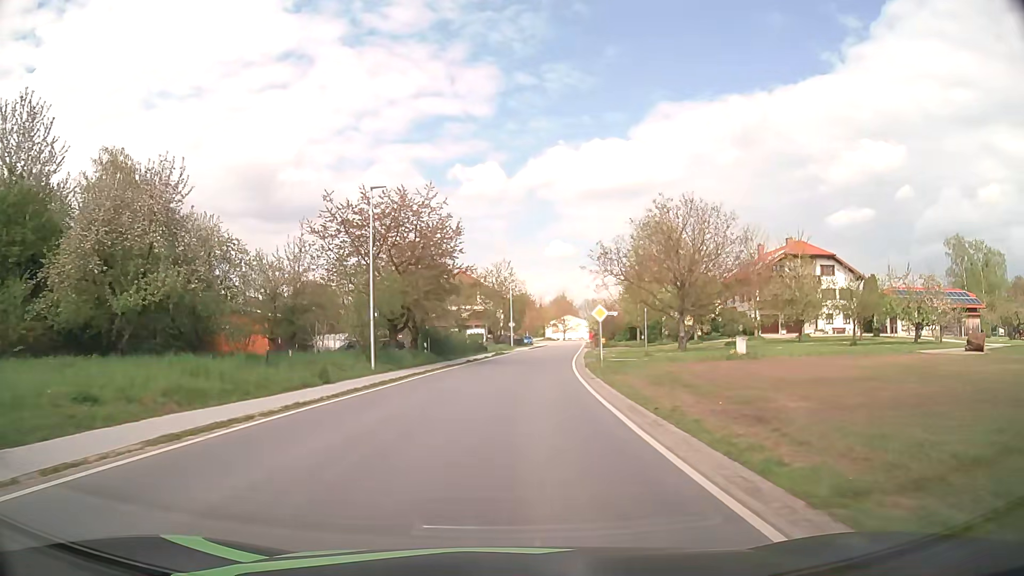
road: secondary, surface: asphalt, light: Day
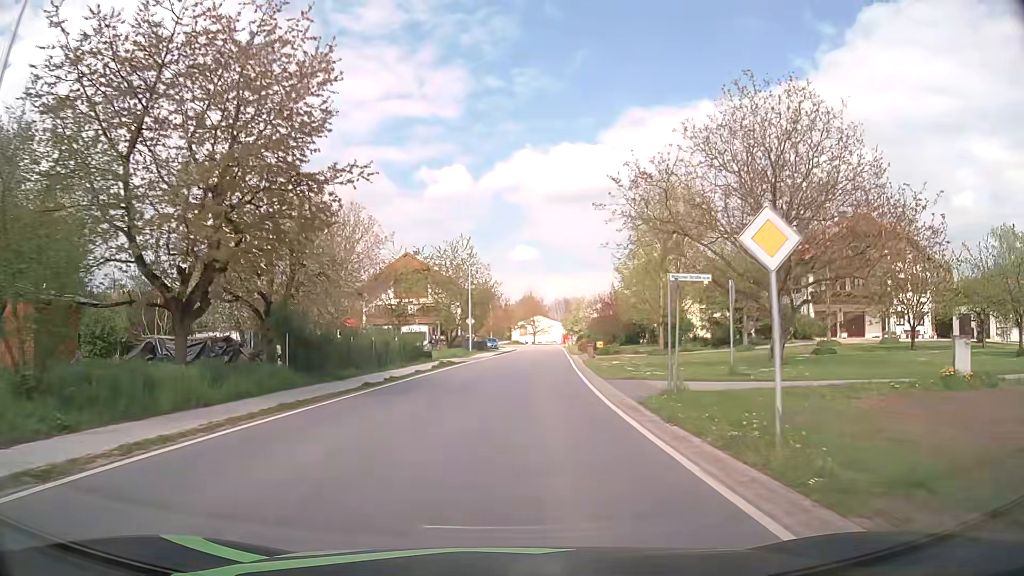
(+0.6, +22.8) m; +3°
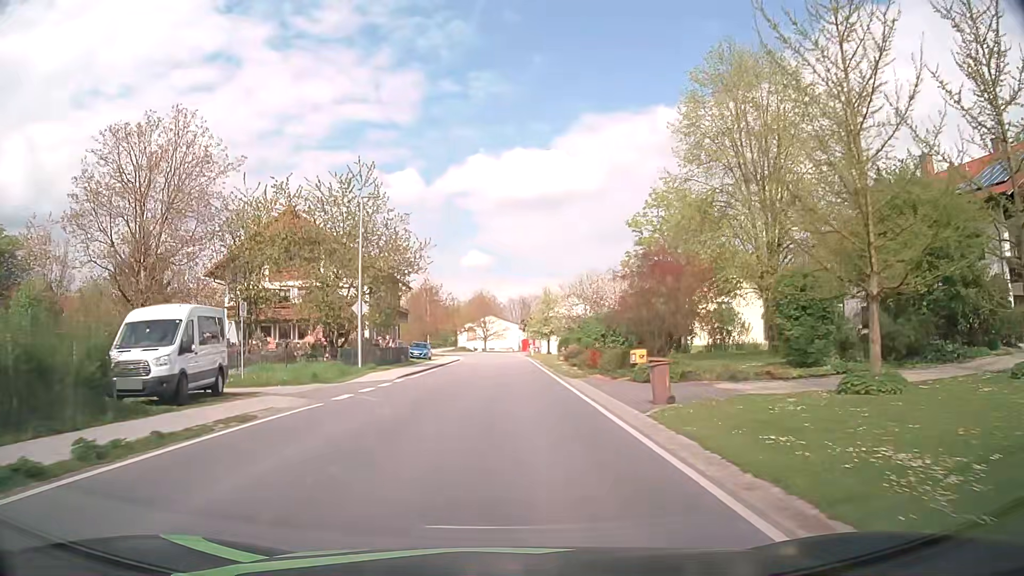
(+1.2, +30.3) m; +4°
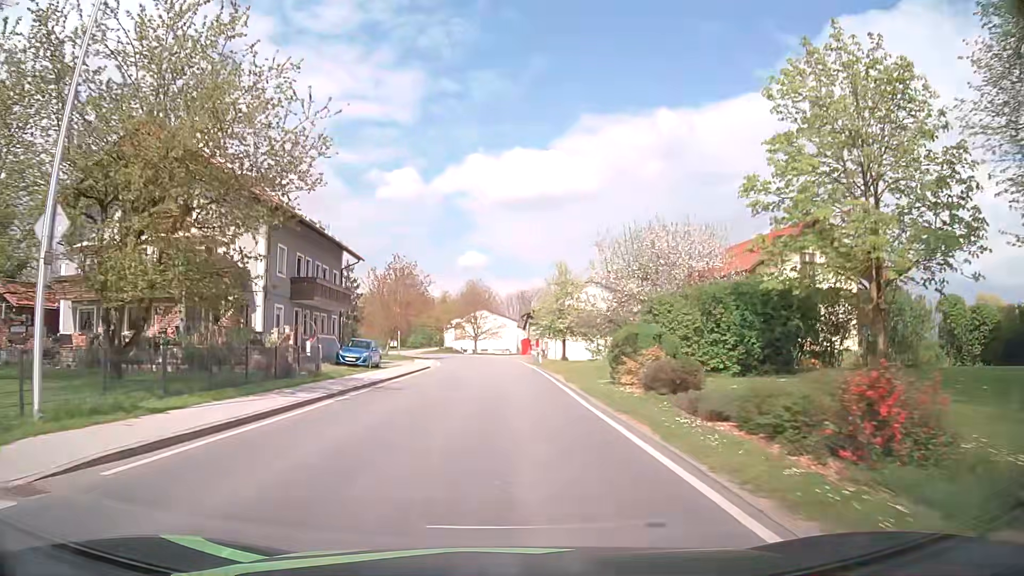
(0.0, +22.8) m; 0°
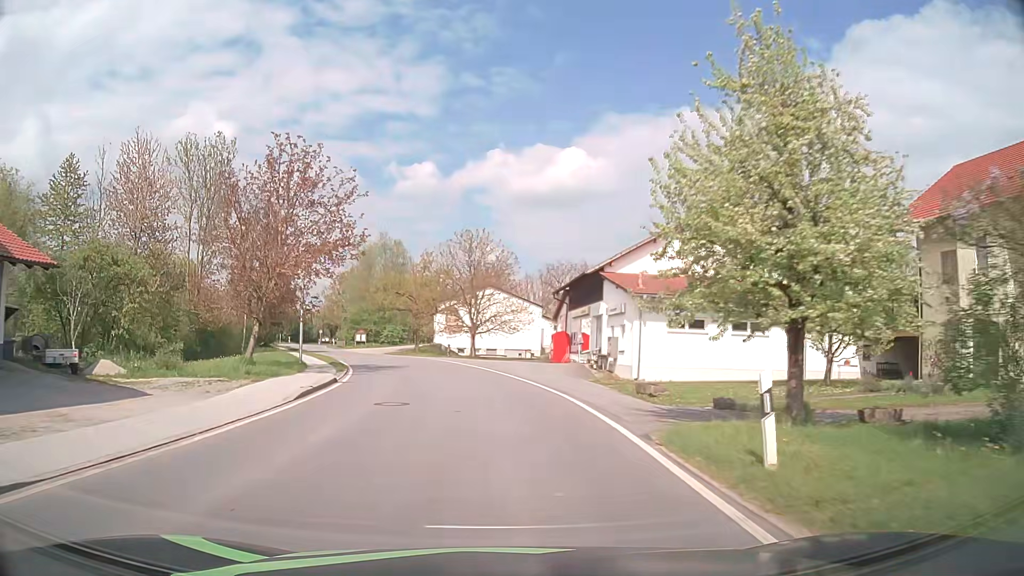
(0.0, +38.0) m; -1°
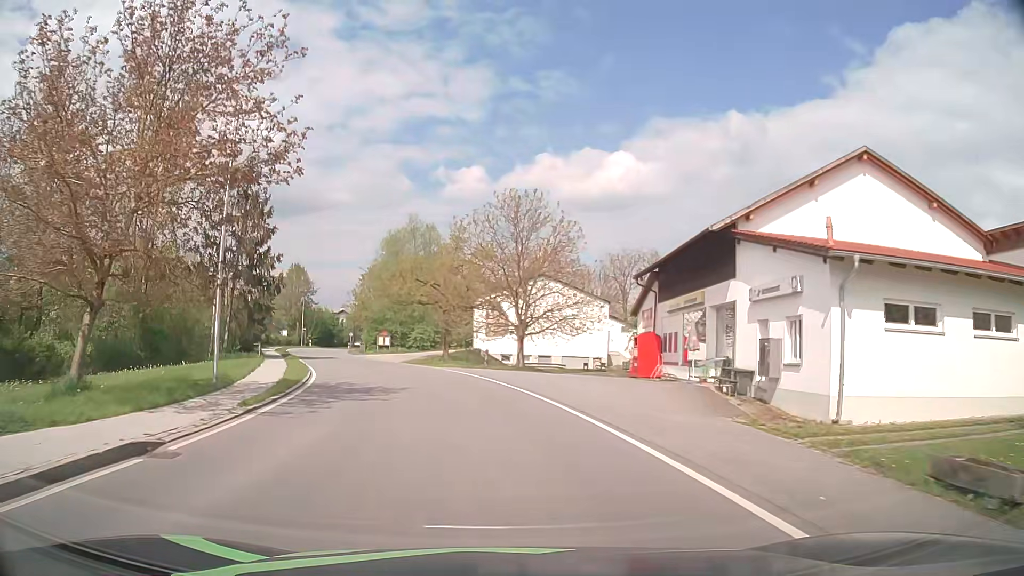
(-0.5, +15.2) m; -4°
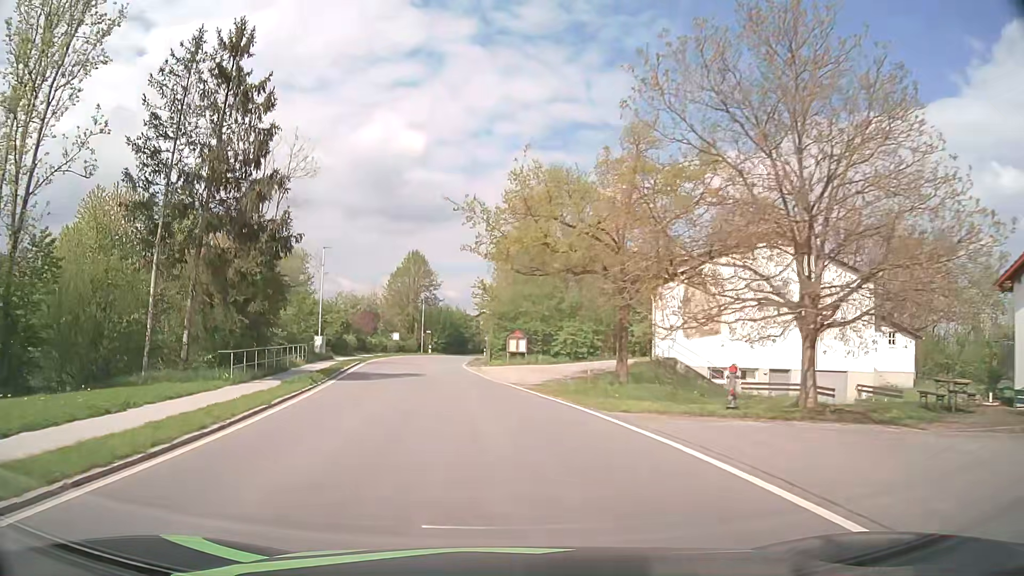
(-2.6, +22.6) m; -13°
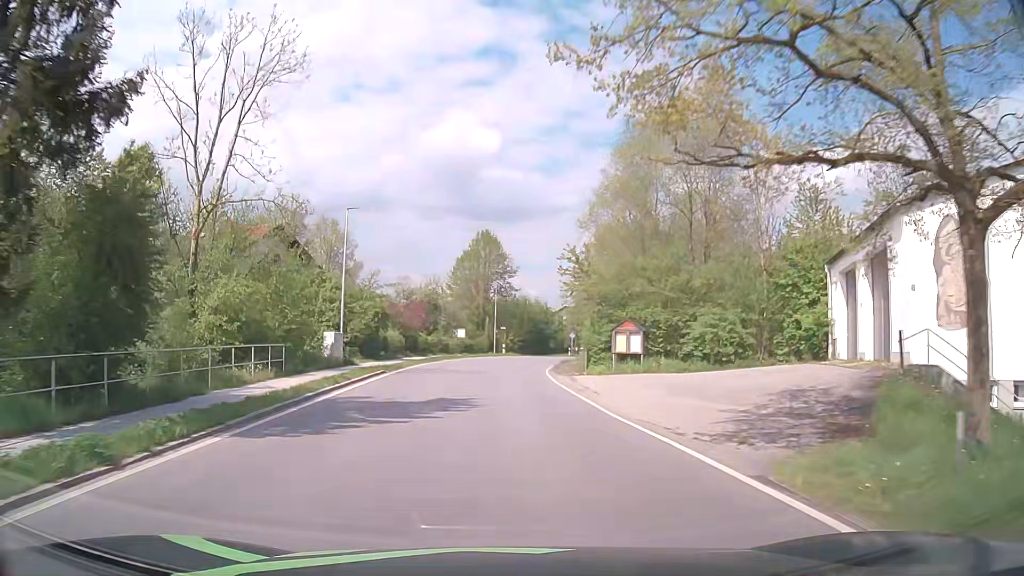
(-1.1, +15.1) m; -7°
